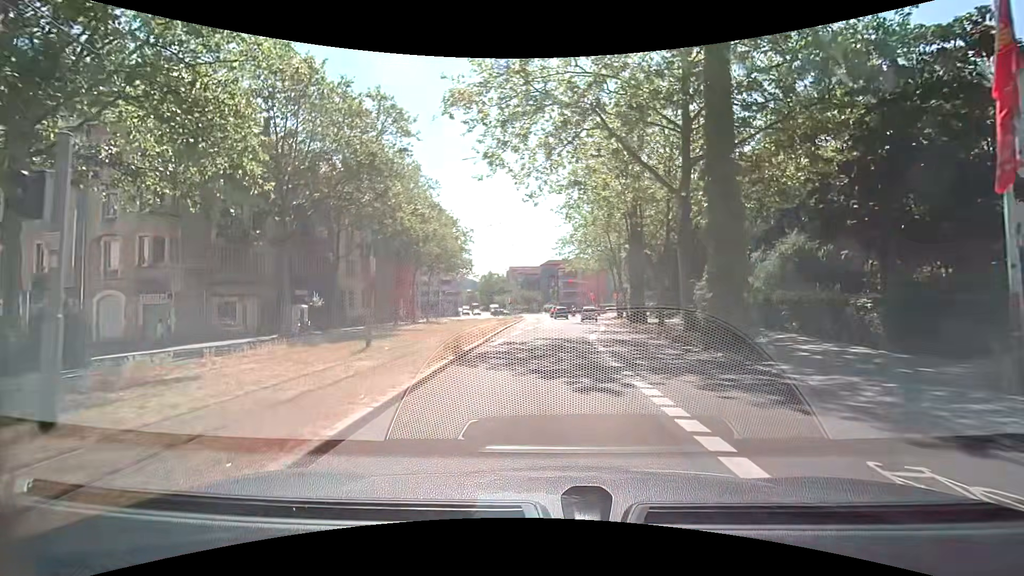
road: secondary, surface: asphalt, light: Day
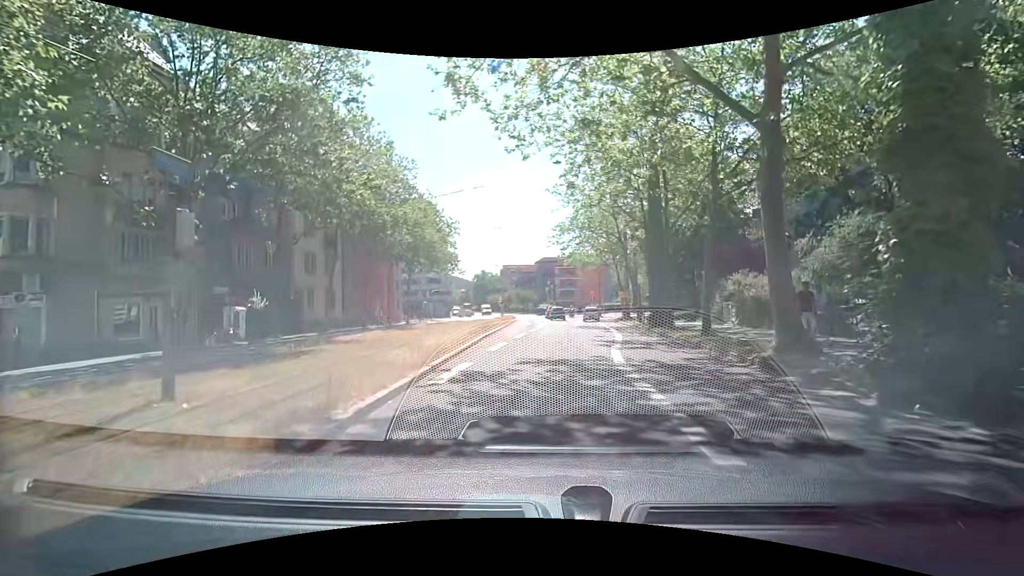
(0.0, +8.1) m; +1°
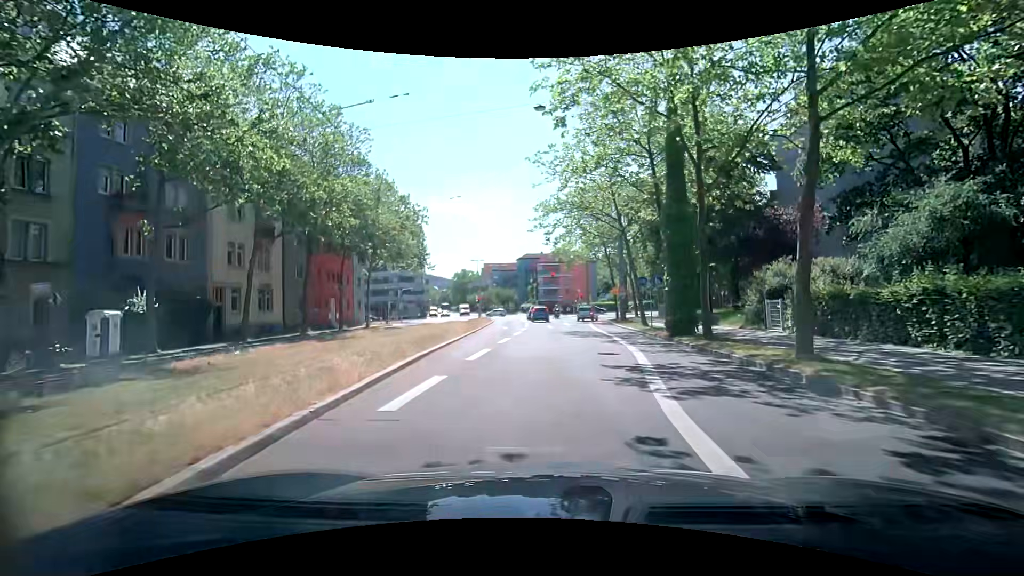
(+0.1, +8.3) m; +2°
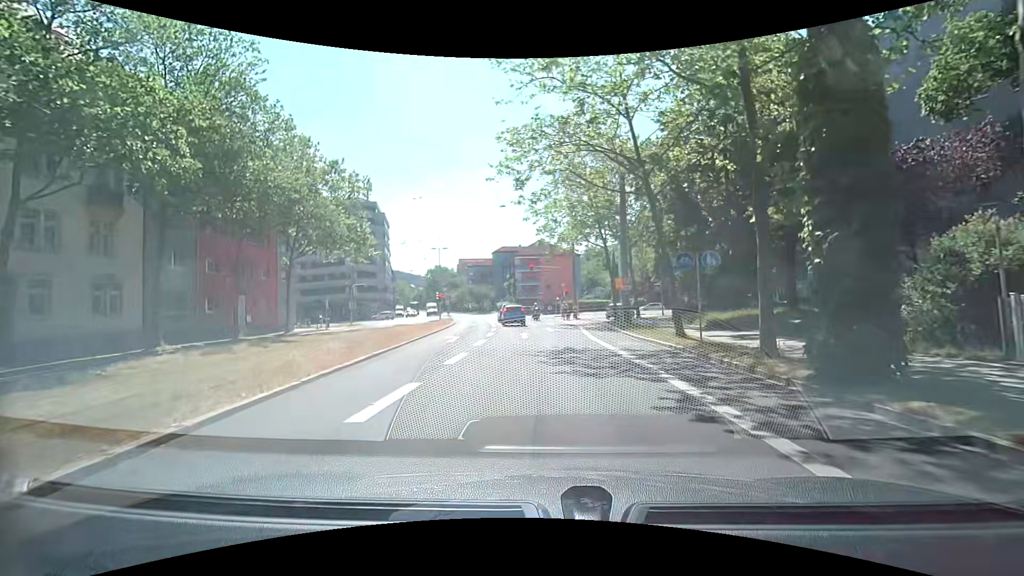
(+0.3, +12.6) m; +3°
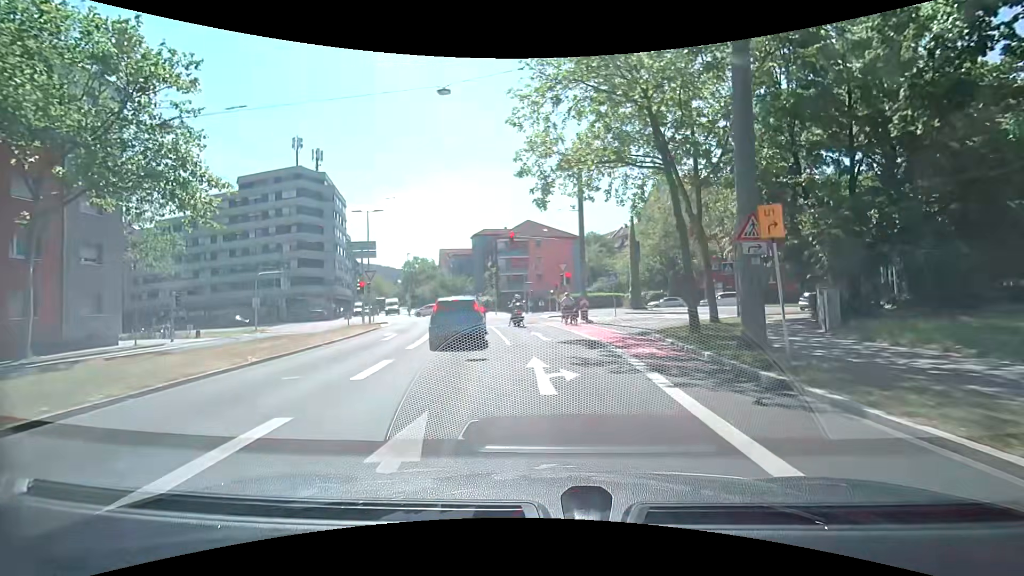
(+0.2, +20.8) m; 0°
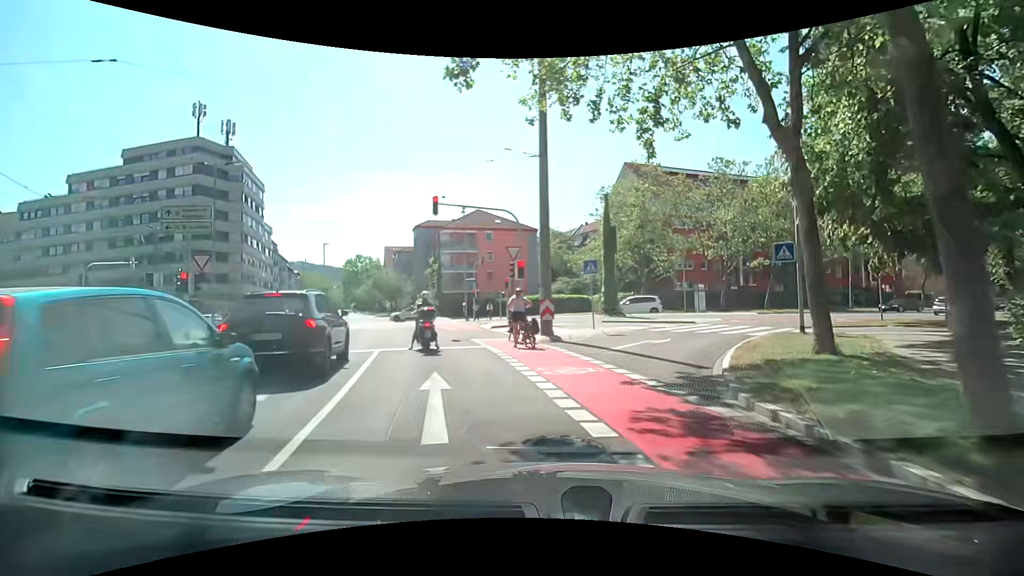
(+0.6, +12.0) m; +5°
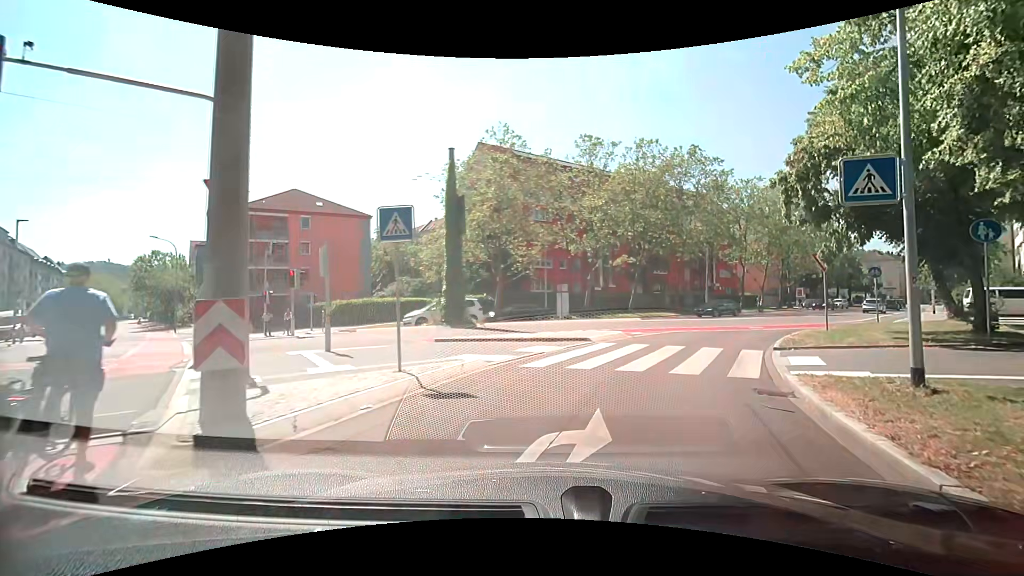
(+1.5, +12.0) m; +17°
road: secondary_link
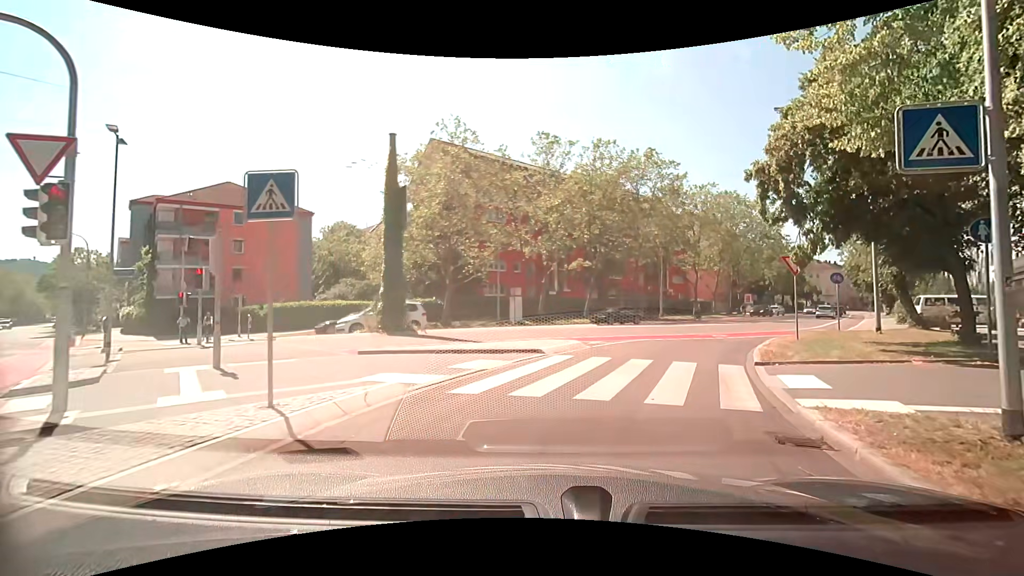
(+0.1, +2.4) m; +5°
